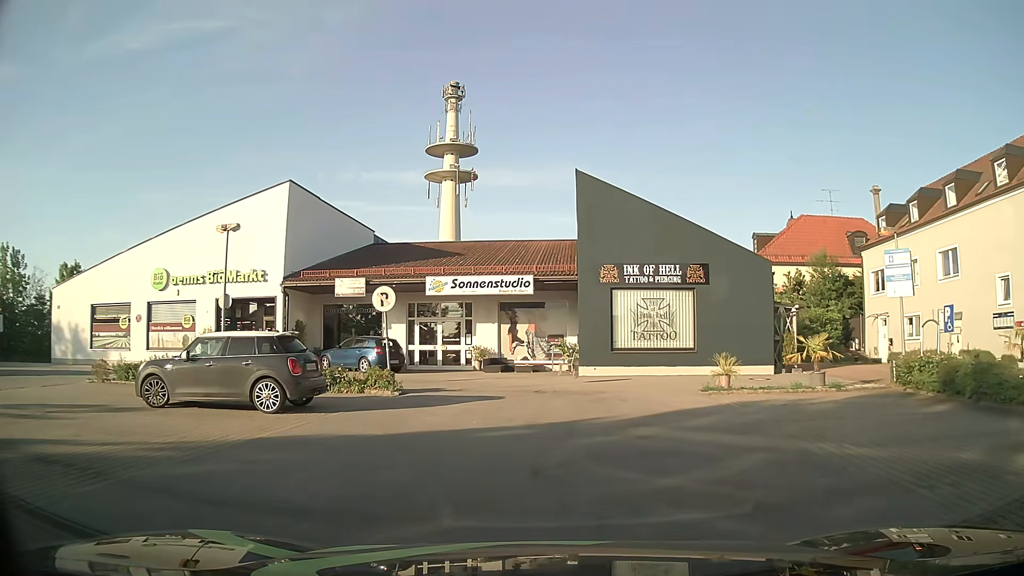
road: service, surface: asphalt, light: Day
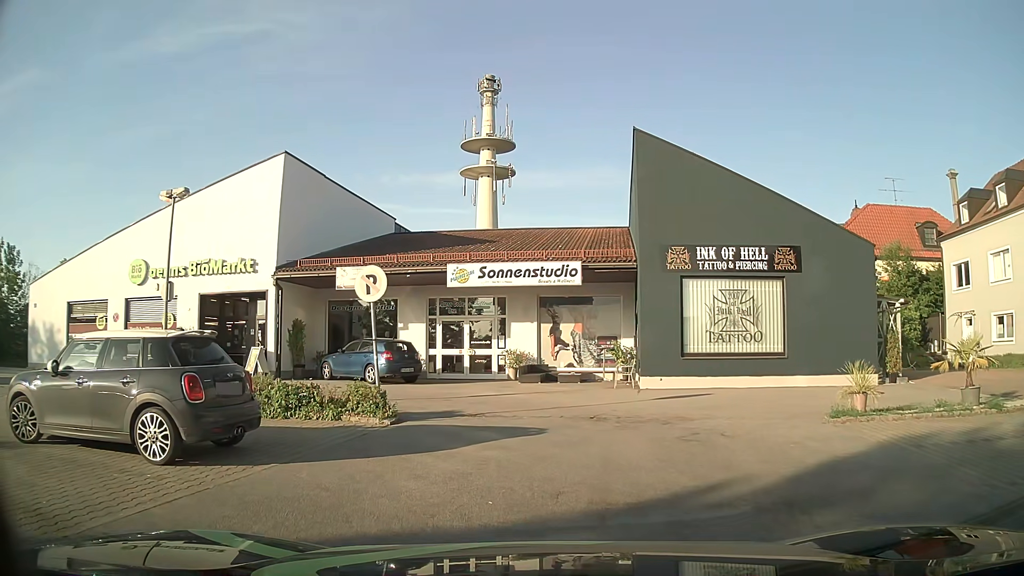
(-0.3, +5.0) m; -4°
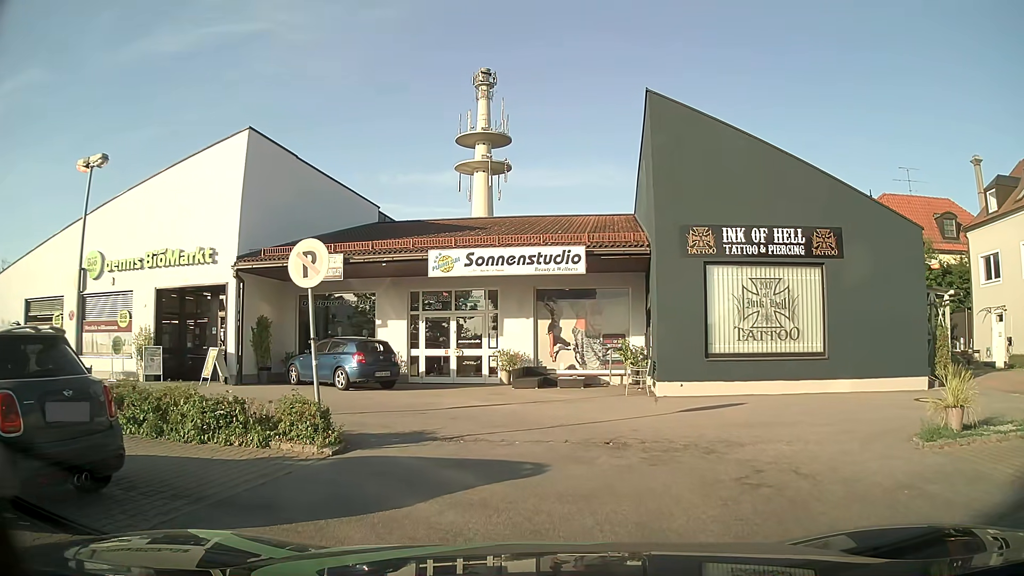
(-0.1, +2.9) m; -1°
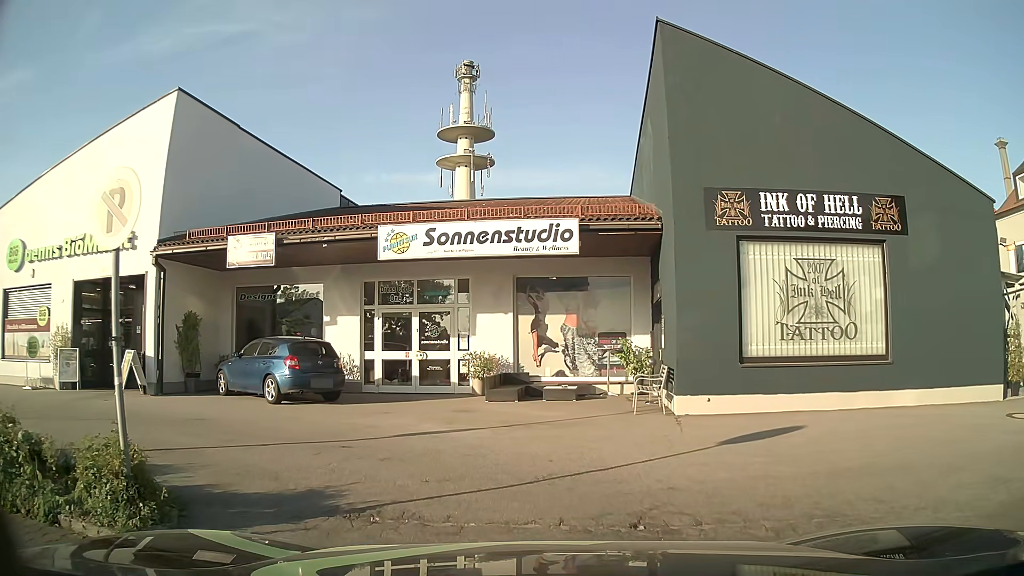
(+0.1, +3.9) m; +1°
